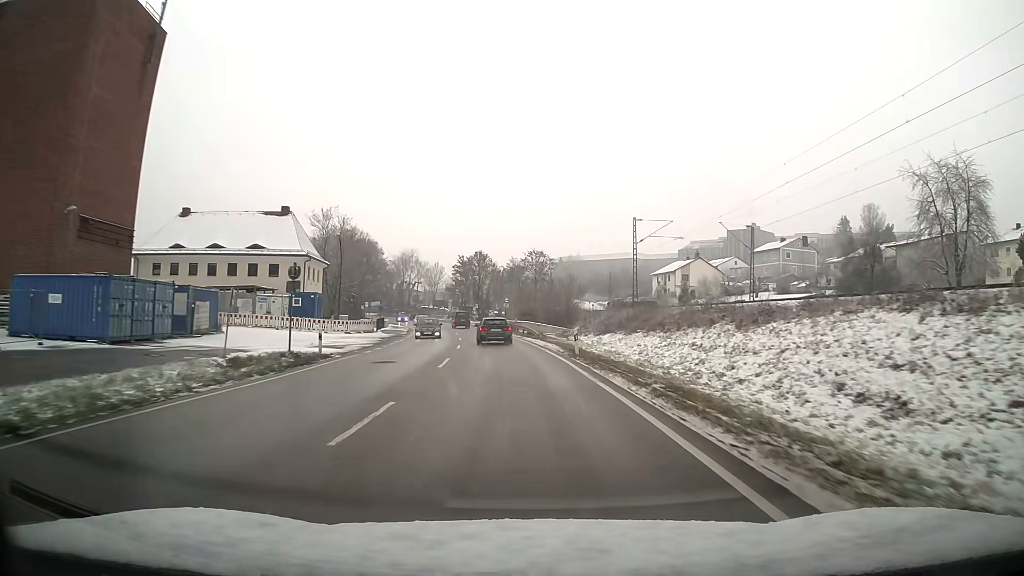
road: primary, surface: asphalt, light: Day
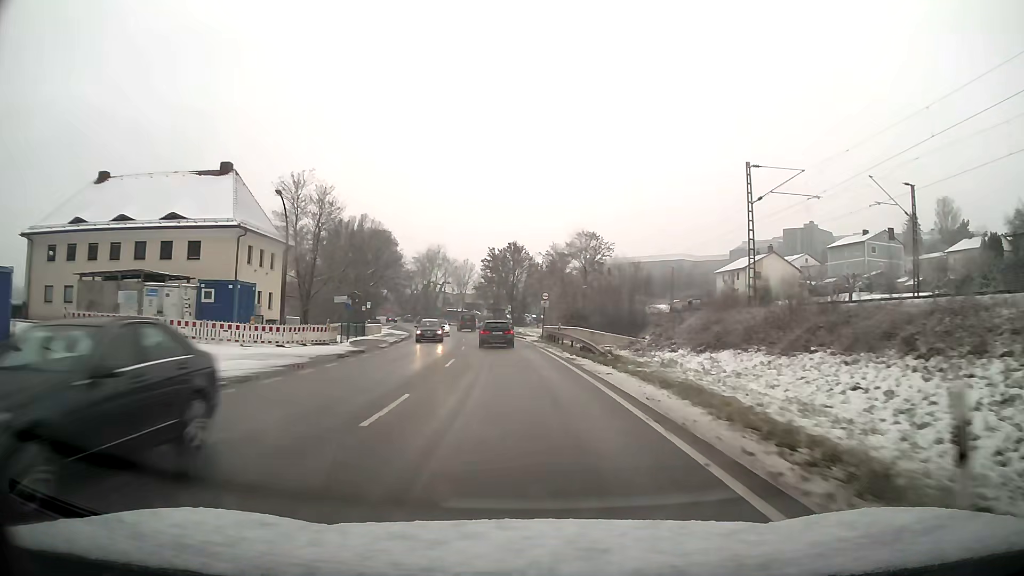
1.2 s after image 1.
(-0.7, +22.6) m; -3°
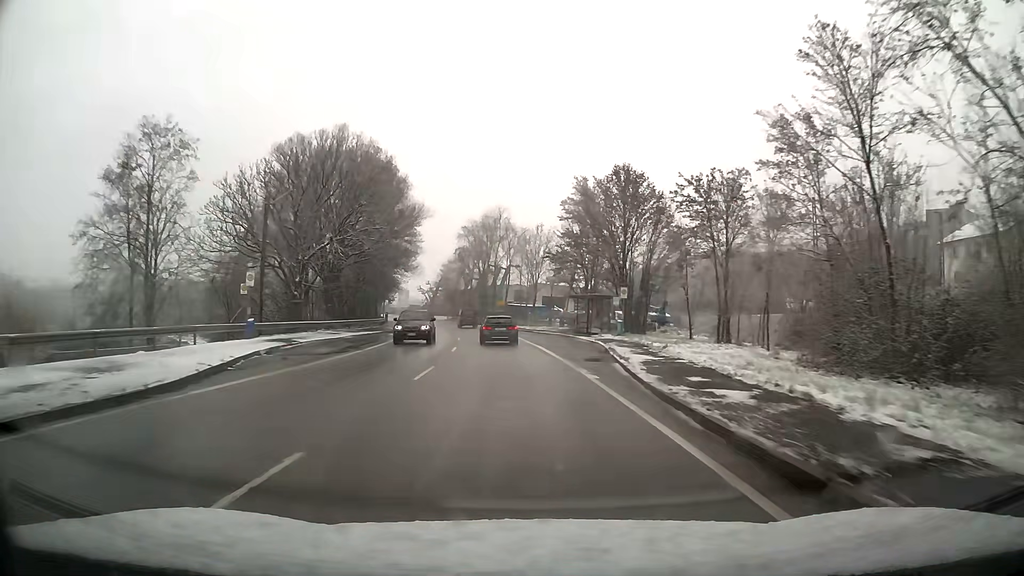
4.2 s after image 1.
(-3.5, +54.3) m; -7°
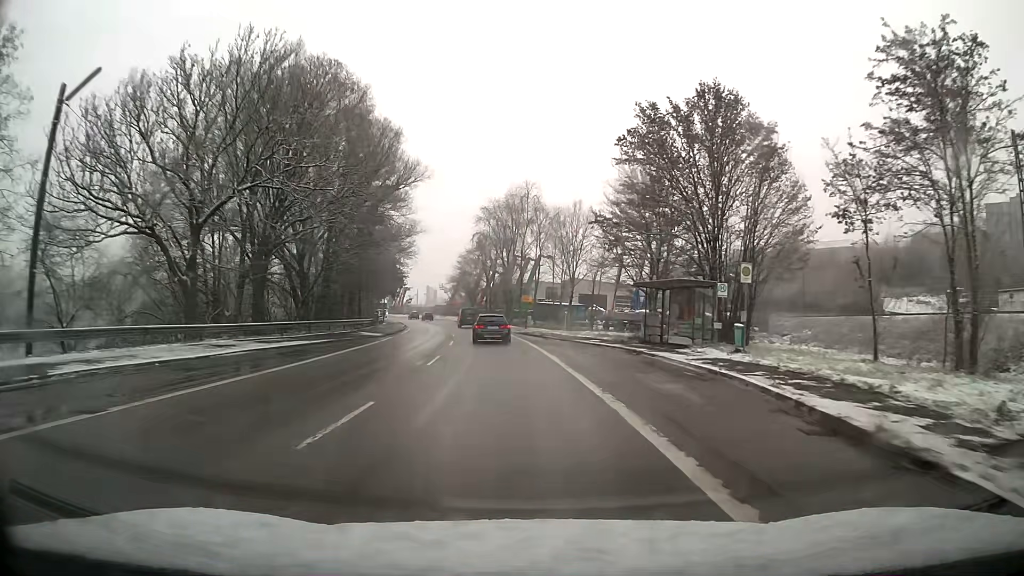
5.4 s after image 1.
(-0.5, +20.0) m; -3°
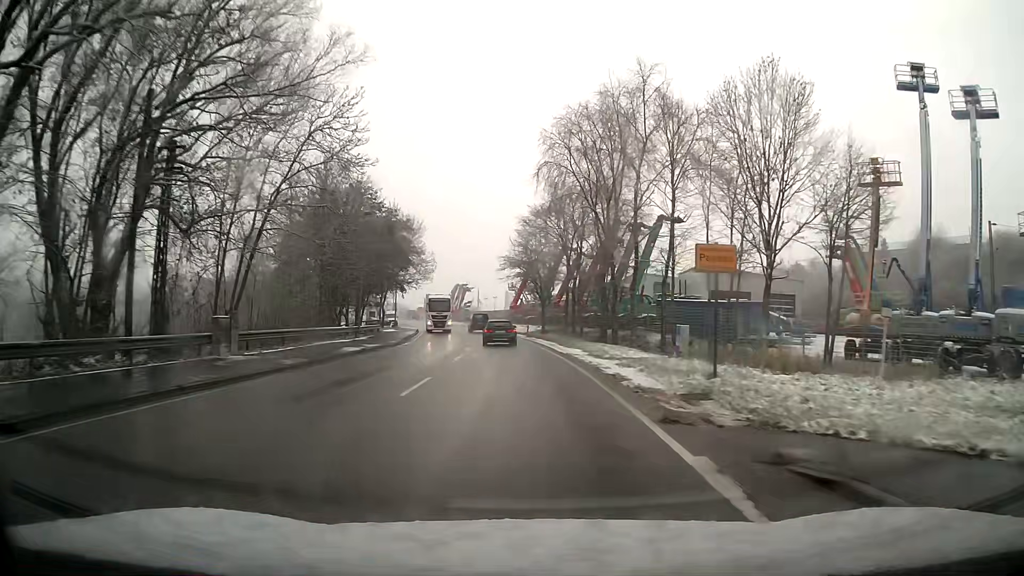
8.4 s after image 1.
(-2.5, +42.6) m; -7°
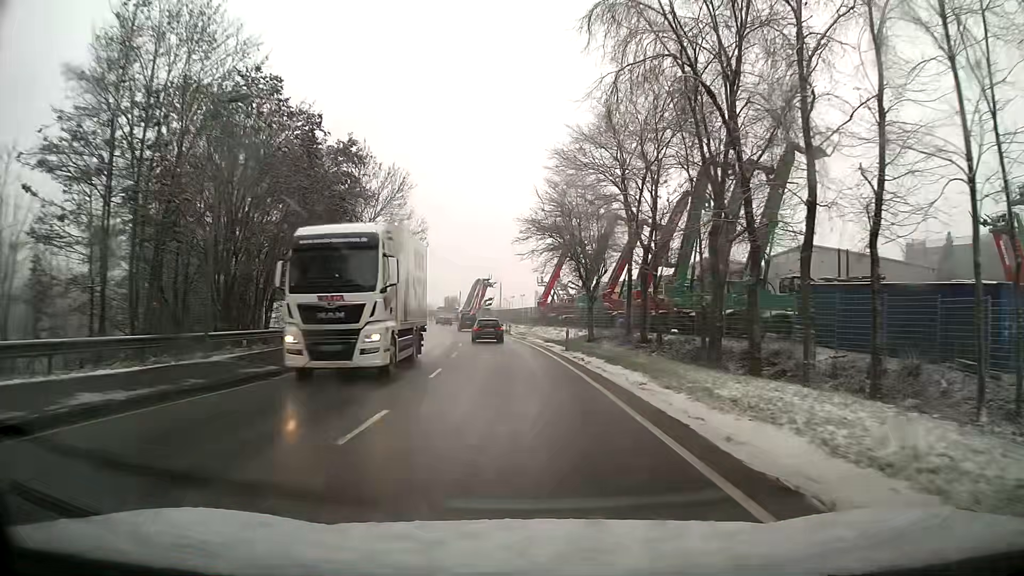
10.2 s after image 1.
(-0.5, +23.9) m; -2°
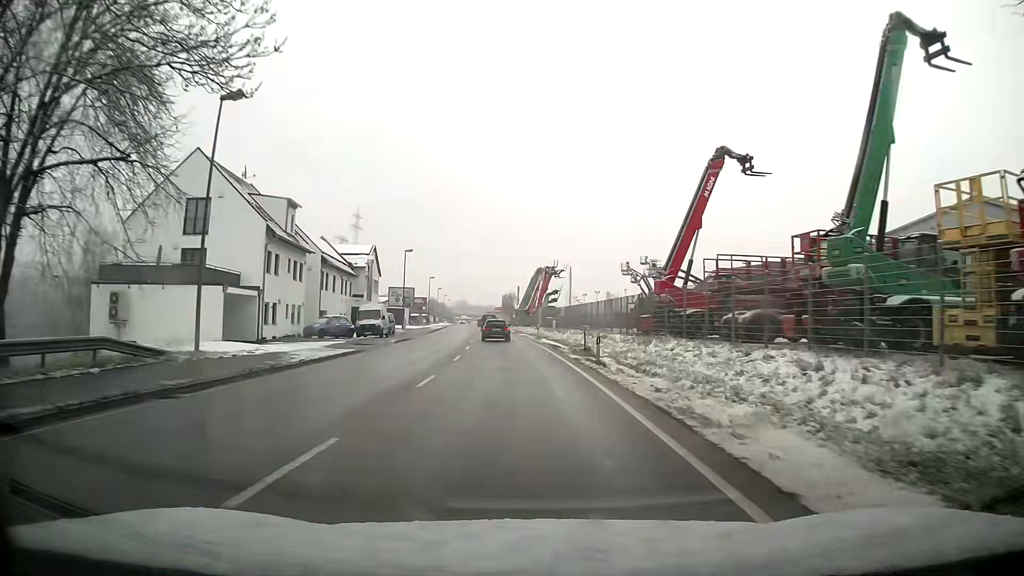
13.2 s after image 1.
(-2.0, +39.0) m; -7°
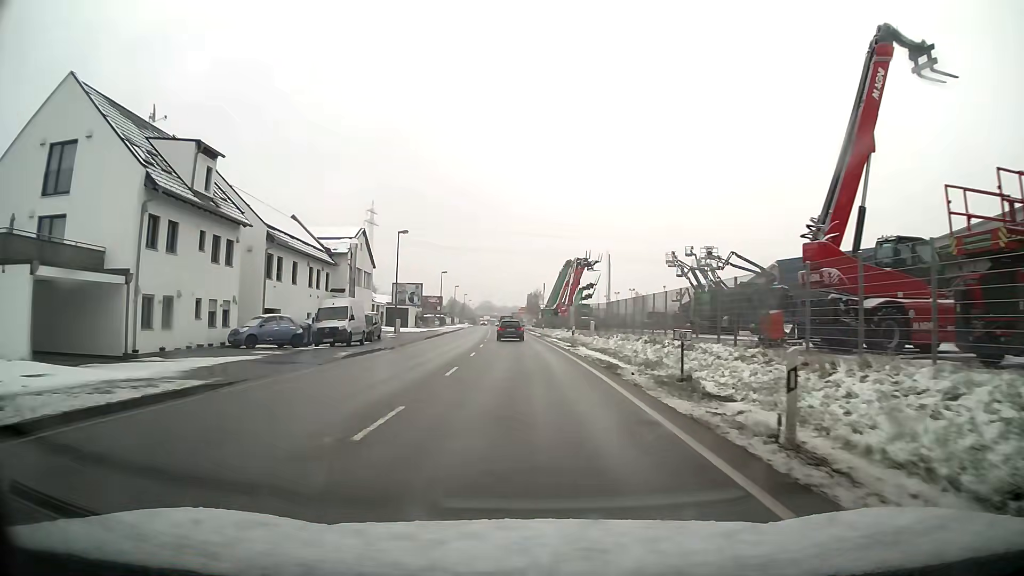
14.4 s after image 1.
(-0.2, +15.3) m; -1°
